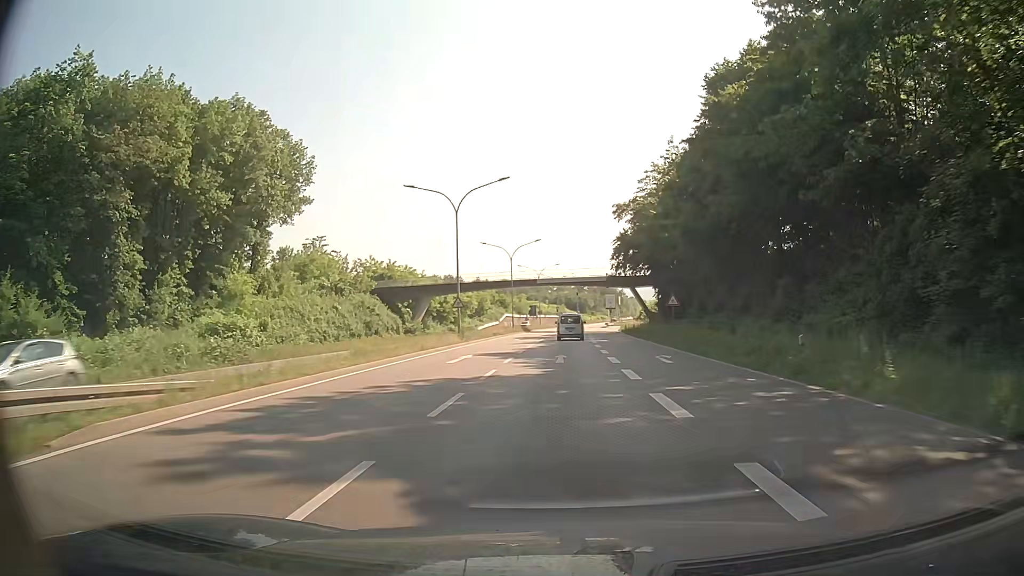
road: trunk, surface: asphalt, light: Day
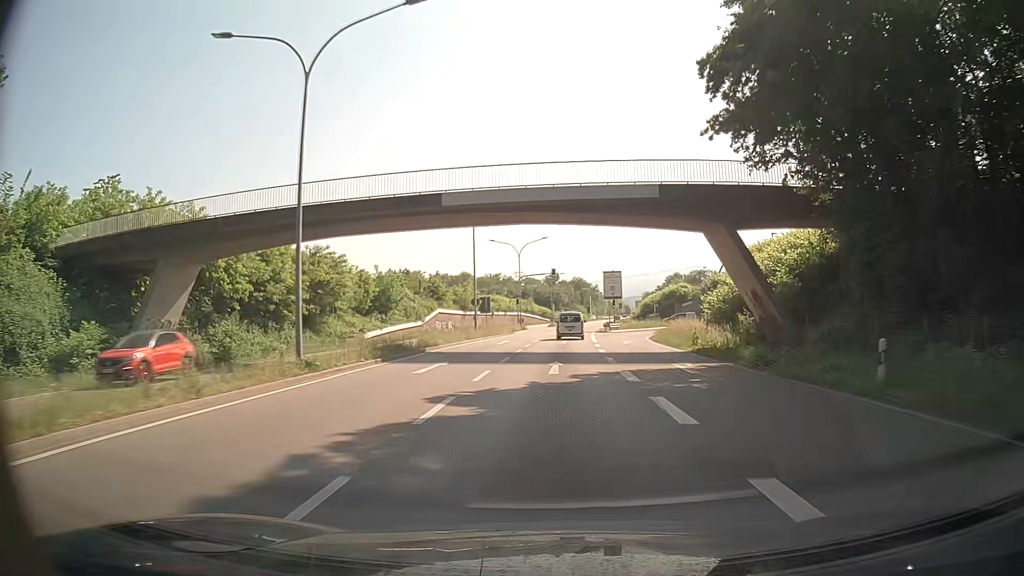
(+1.2, +54.6) m; +2°
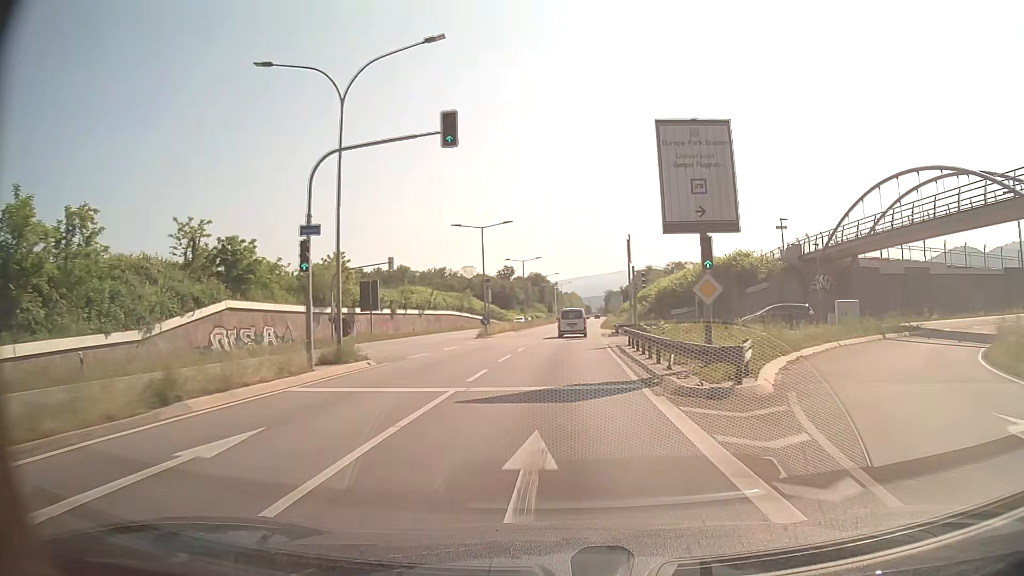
(+1.7, +53.5) m; +4°
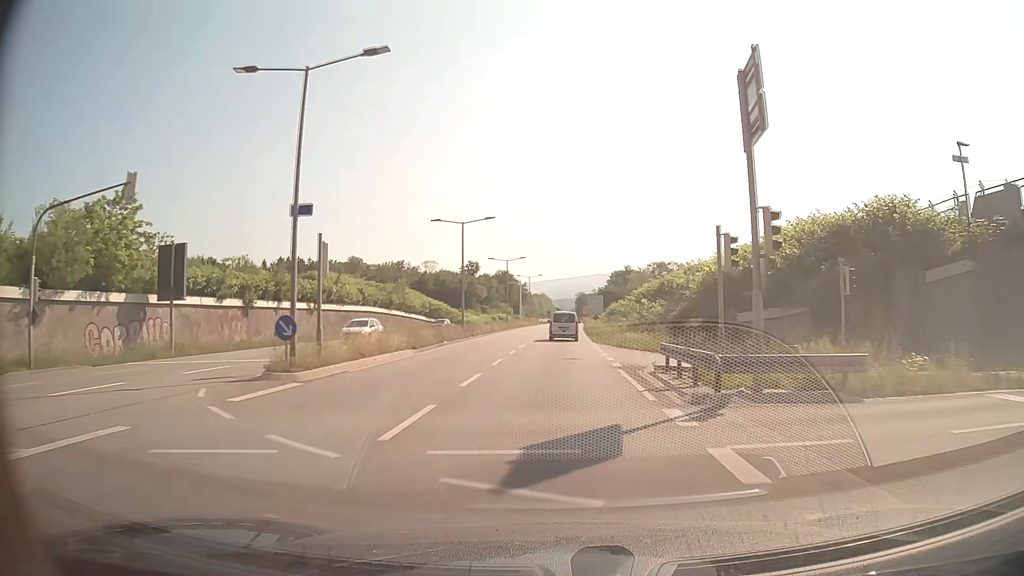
(+0.7, +31.0) m; +3°
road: primary
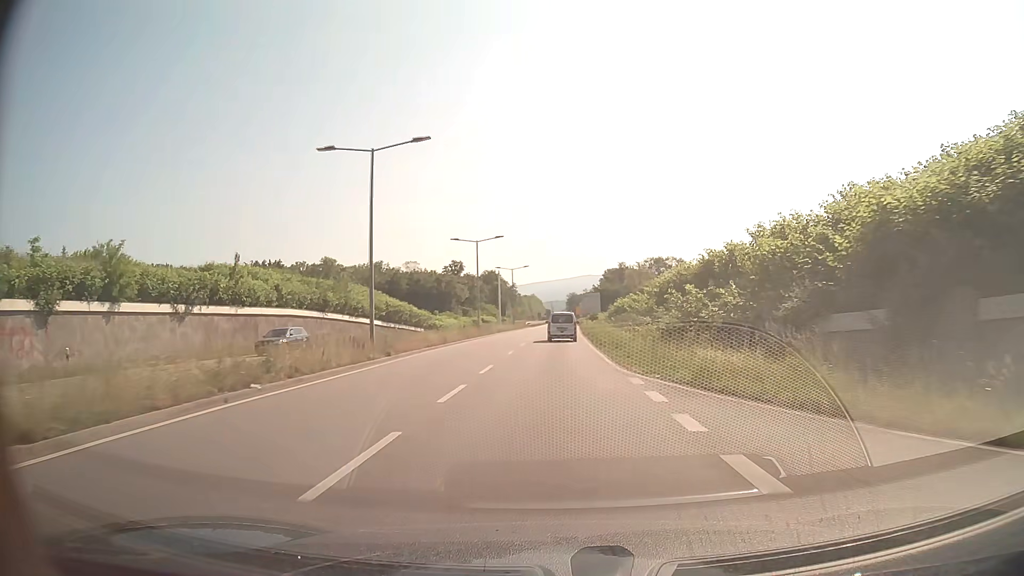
(+0.2, +20.4) m; +1°
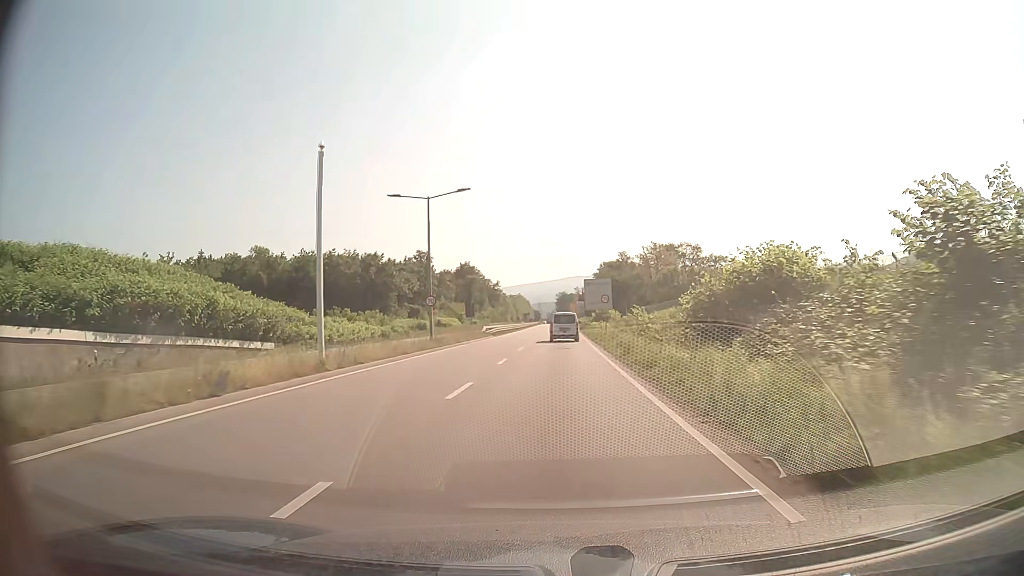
(+0.6, +50.6) m; +1°
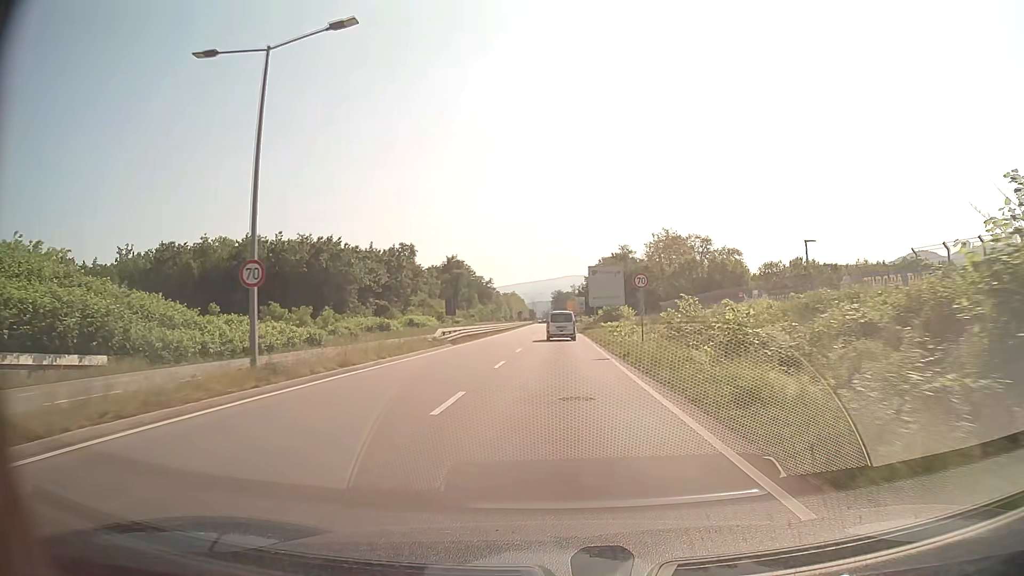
(0.0, +20.1) m; 0°
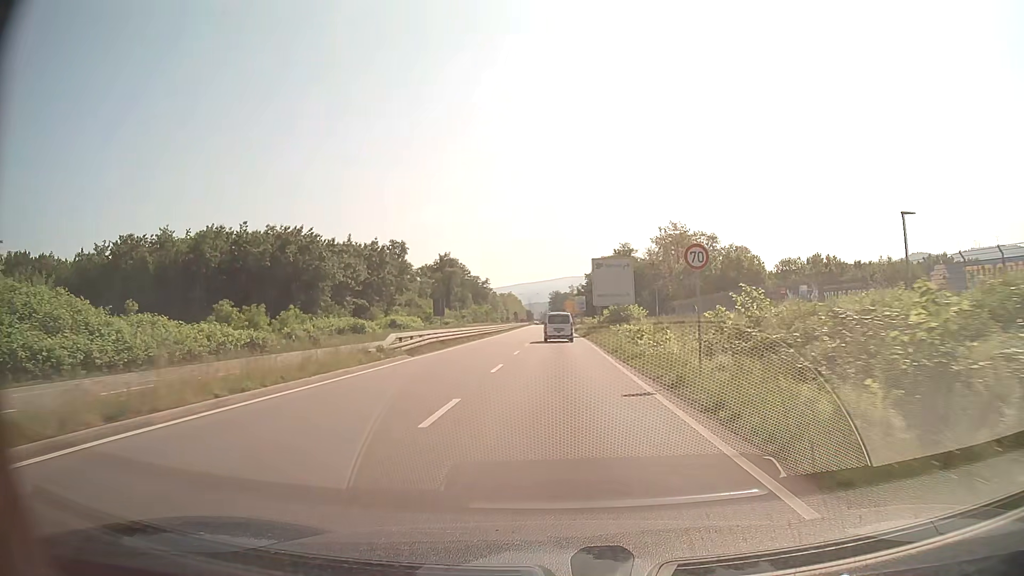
(0.0, +10.0) m; 0°
(0, +10) (0, +20) (0, +30) (0, +40) (0, +50) (0, +60) (0, +70) (0, +80) (0, +90) (0, +100) m
